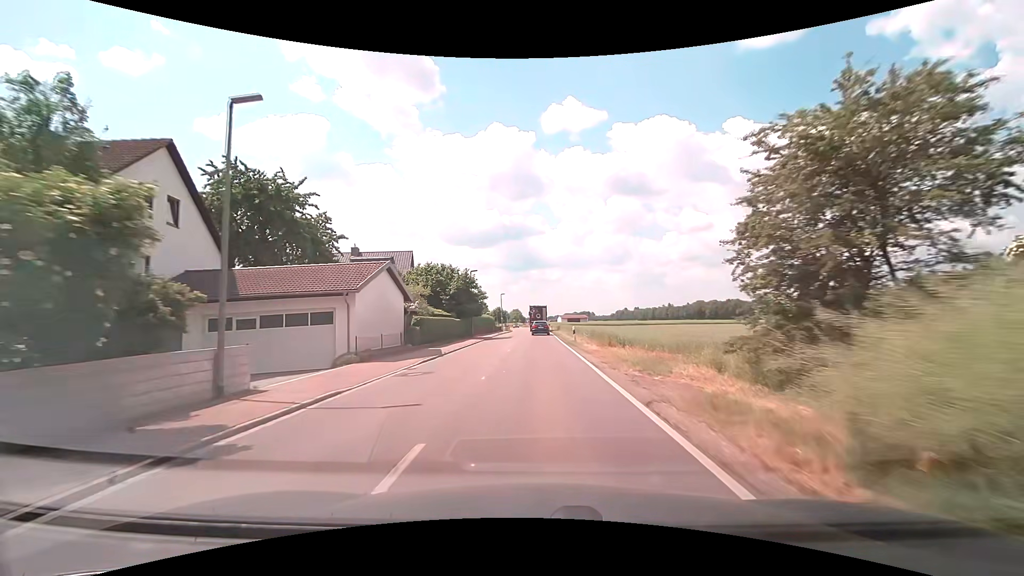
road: tertiary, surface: asphalt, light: Day
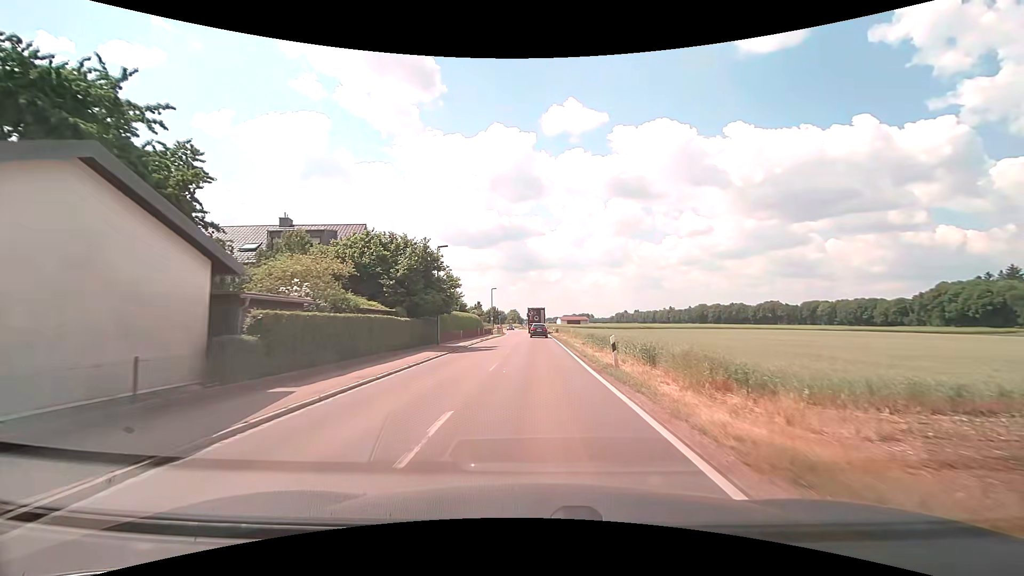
(0.0, +15.9) m; 0°
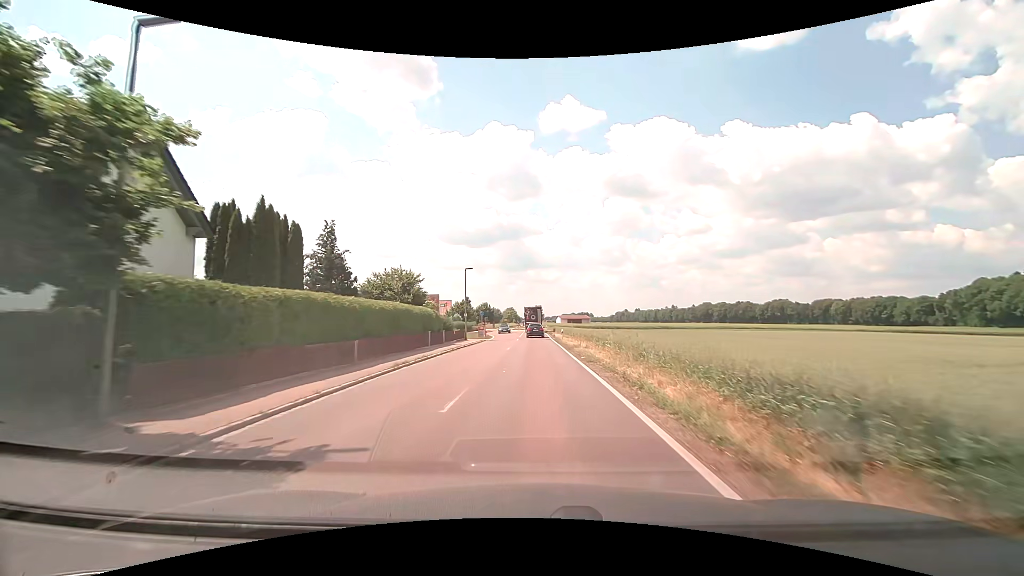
(+0.2, +24.3) m; +1°
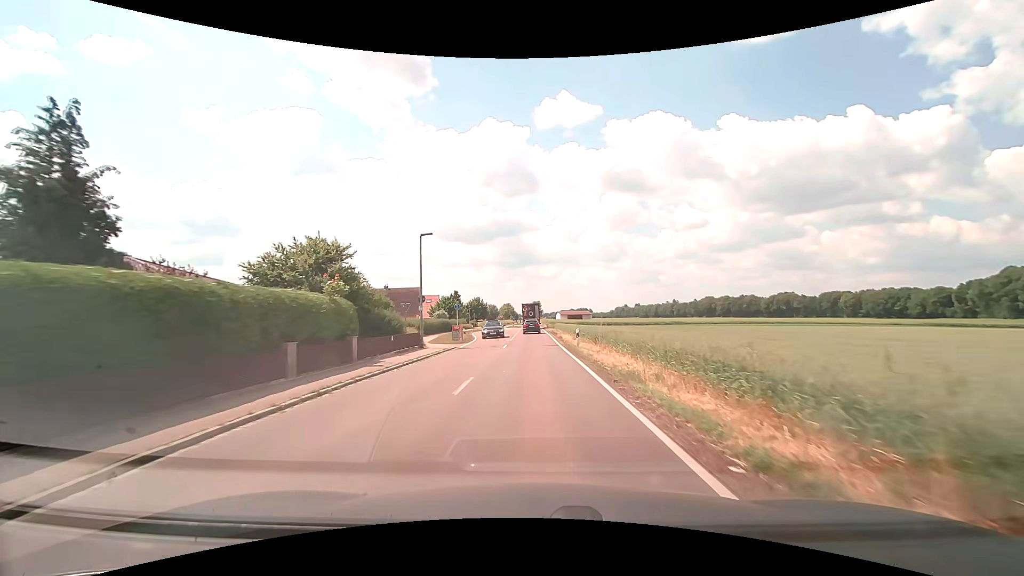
(0.0, +16.3) m; 0°
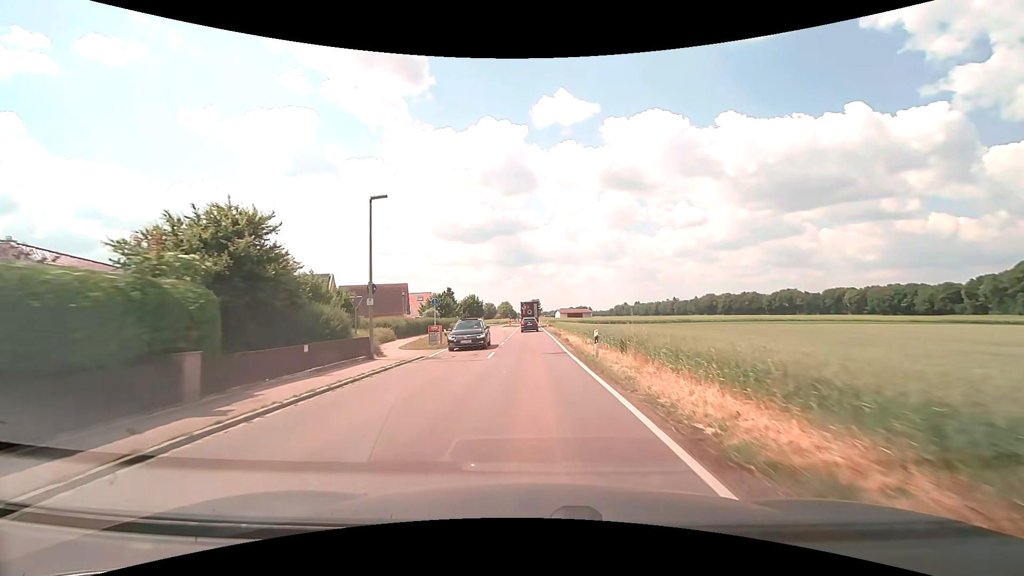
(0.0, +8.1) m; 0°
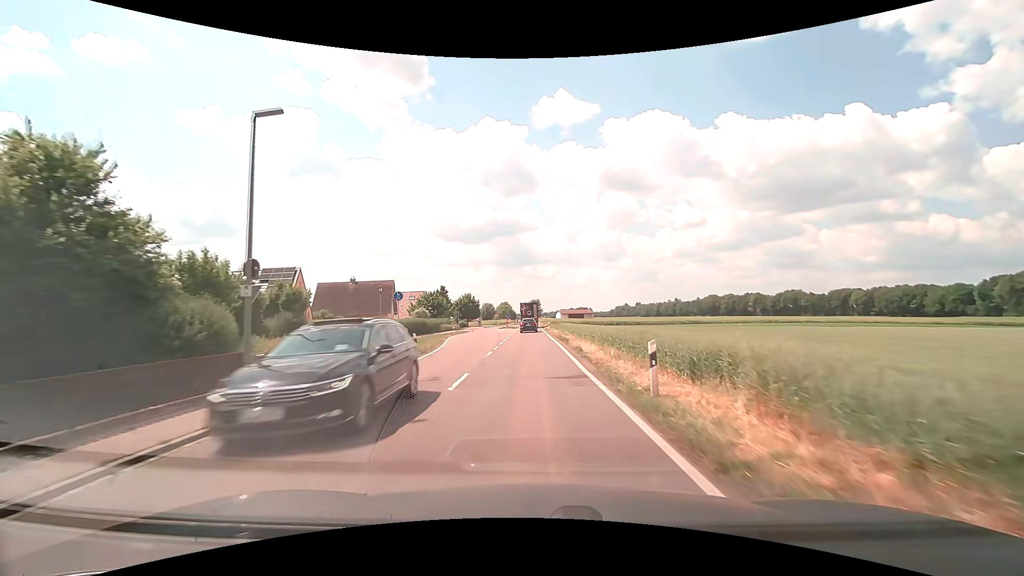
(0.0, +8.1) m; 0°
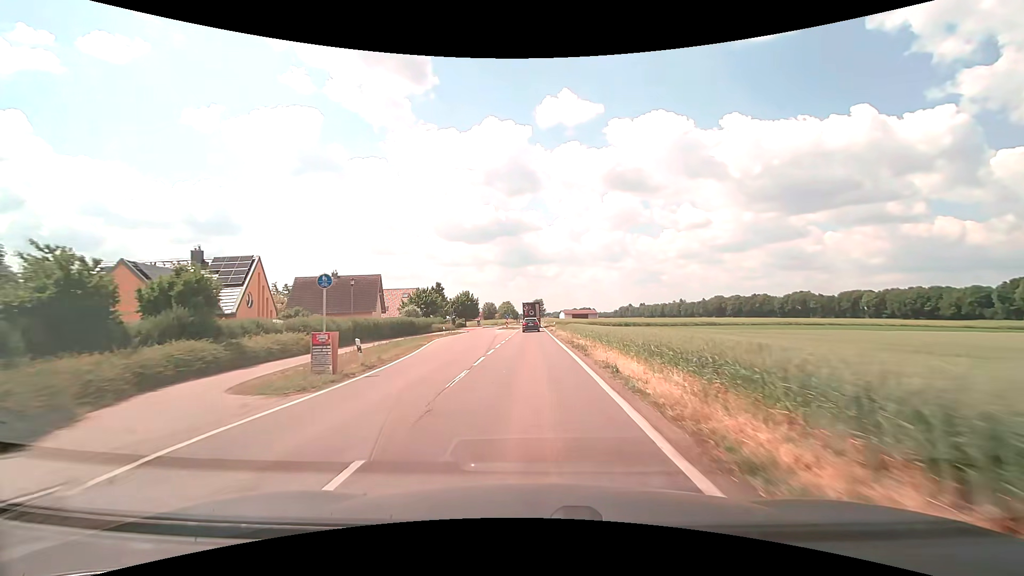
(0.0, +8.1) m; 0°
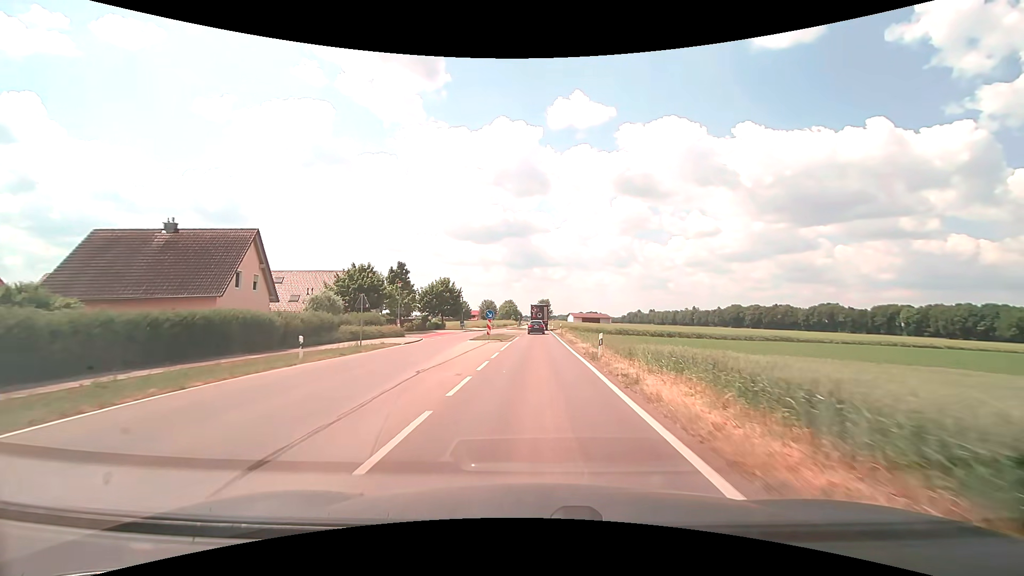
(-0.3, +32.2) m; -1°
(0, +10) (0, +20) (0, +30) (0, +40) (+1, +50) (+1, +60) (+1, +70) (+1, +80) (+1, +90) (+1, +100) m
